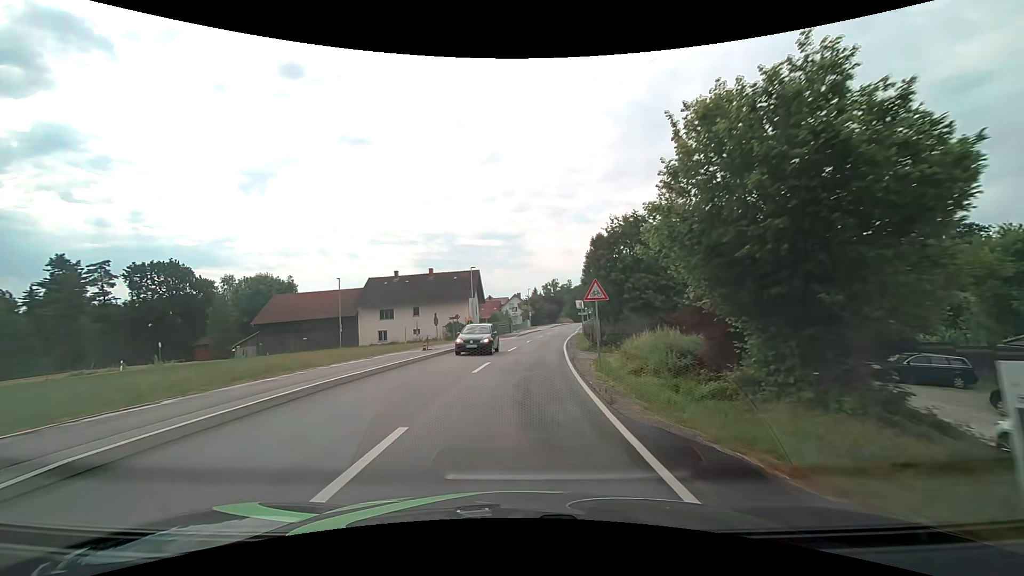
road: tertiary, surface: asphalt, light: Day
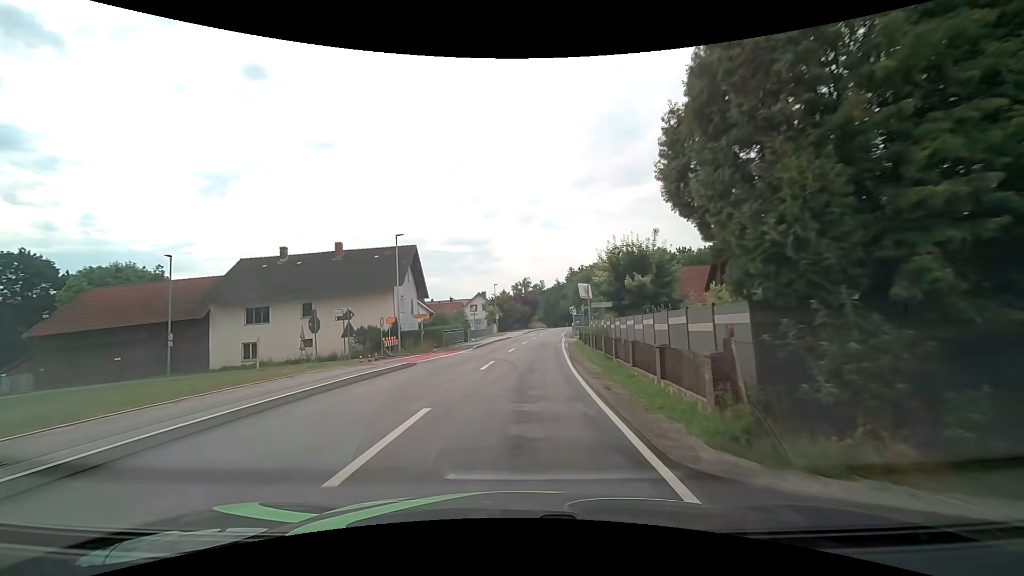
(+0.8, +22.4) m; +4°
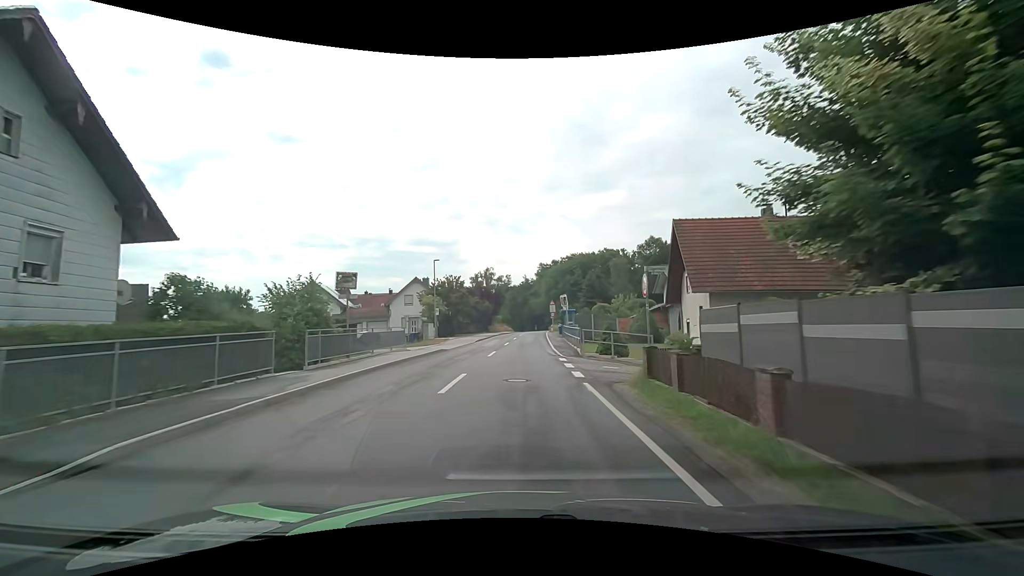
(+1.0, +30.1) m; +4°
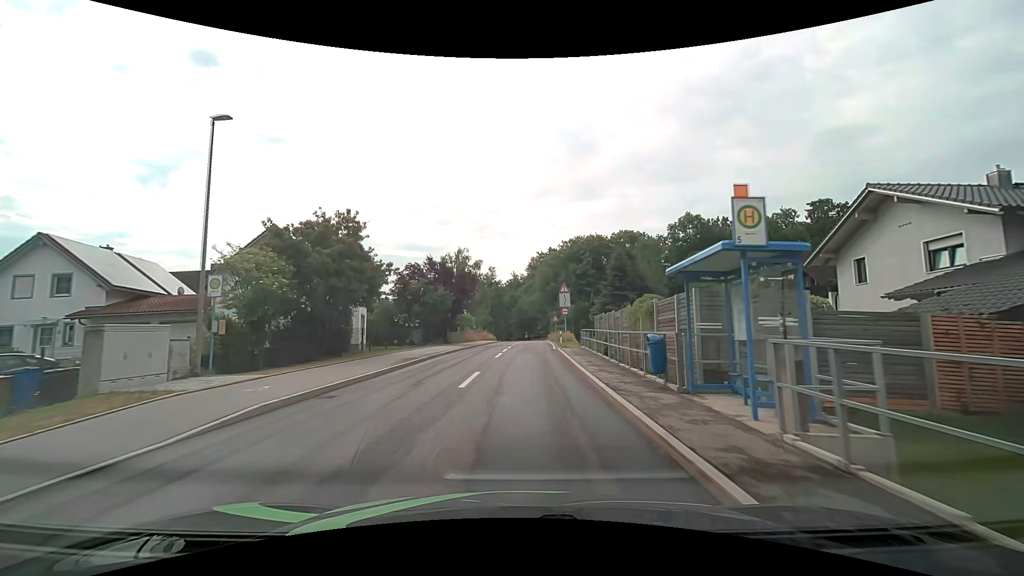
(+0.8, +34.6) m; +2°
(0, +10) (0, +20) (0, +30) (+1, +40) (+1, +50) (+1, +60) (+2, +70) (+2, +80) (+3, +90) (+4, +100) m
